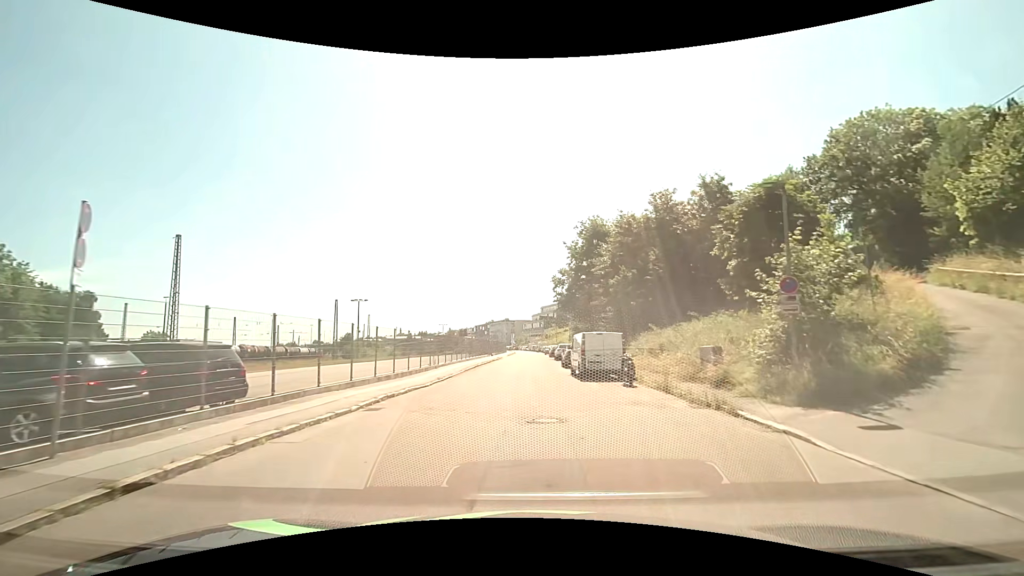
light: Day
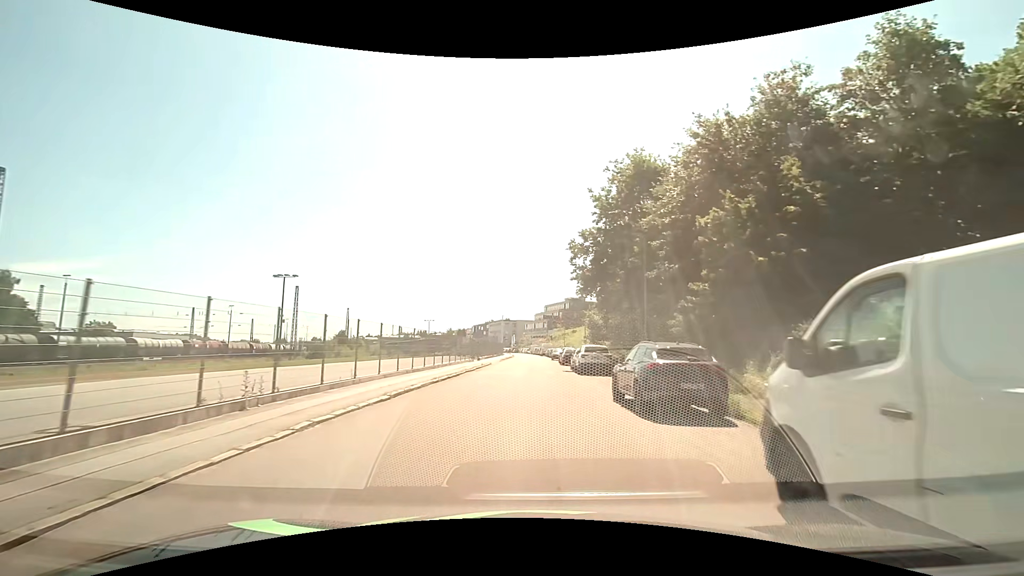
(0.0, +21.0) m; 0°
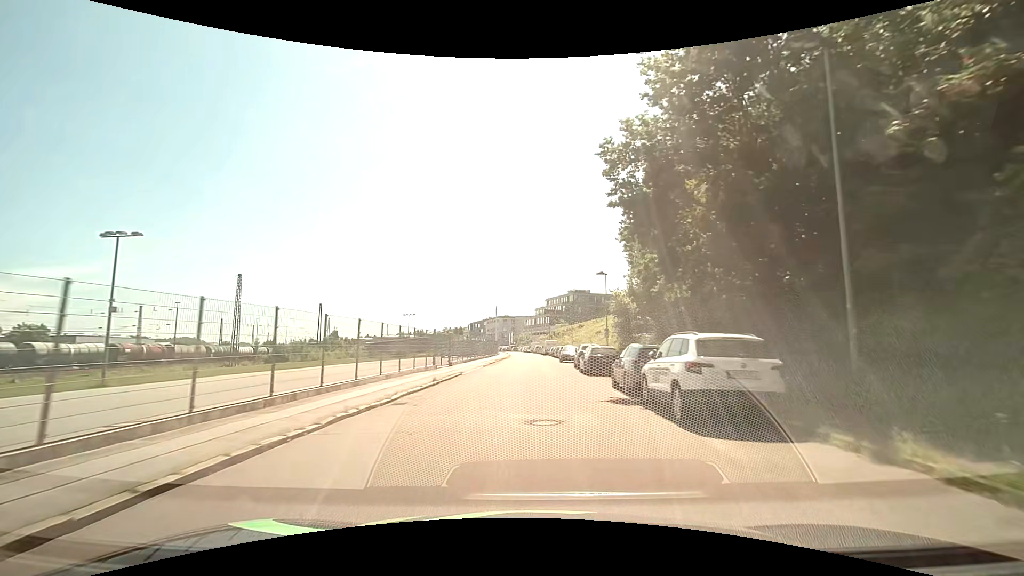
(0.0, +18.4) m; 0°
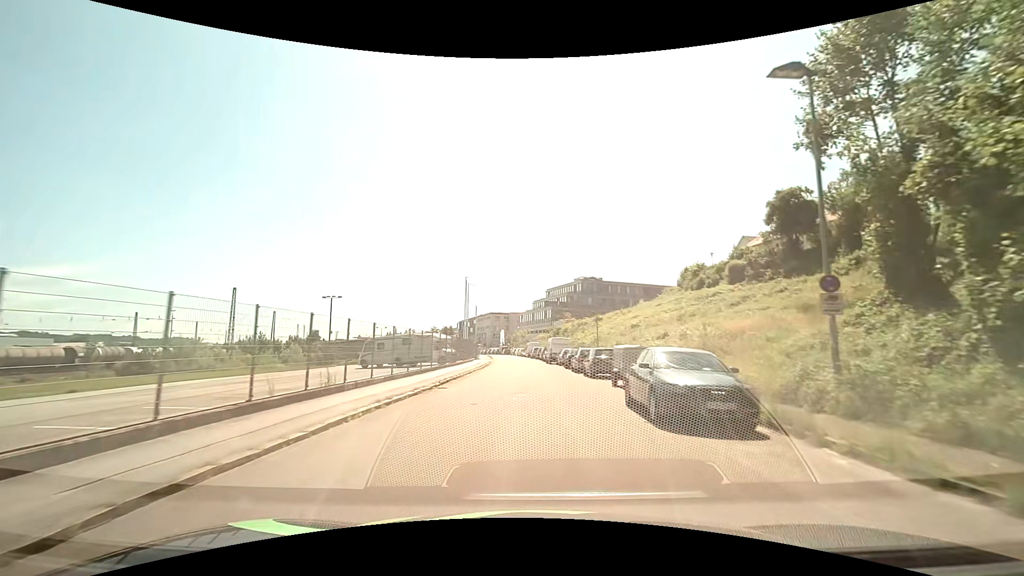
(0.0, +34.6) m; 0°
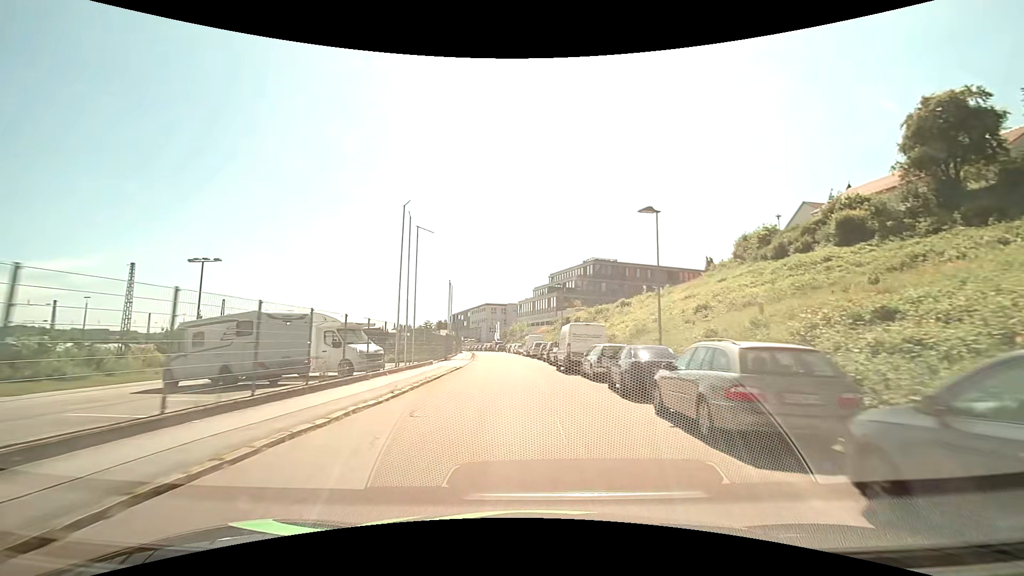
(0.0, +22.8) m; 0°
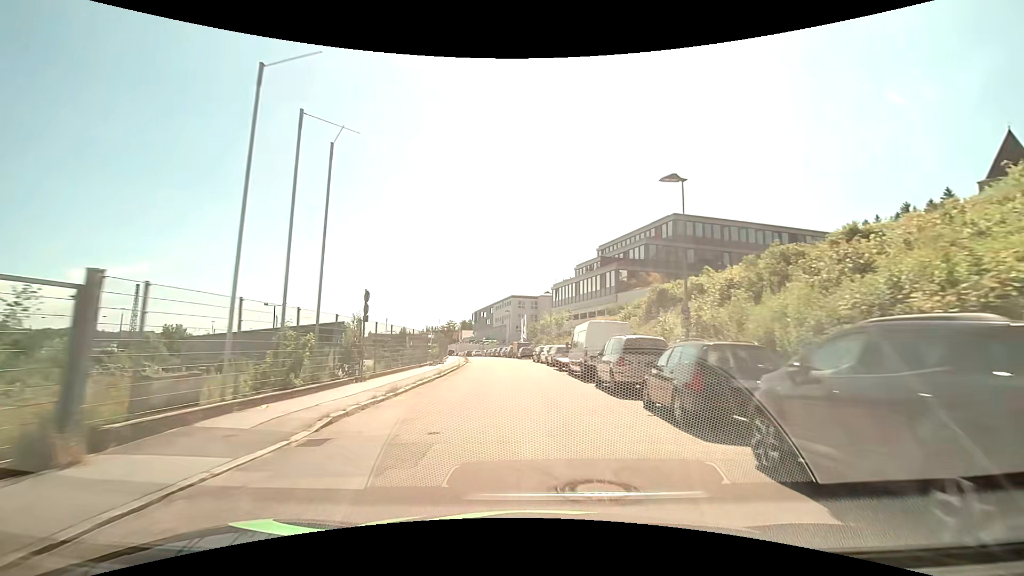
(-1.2, +36.8) m; -4°
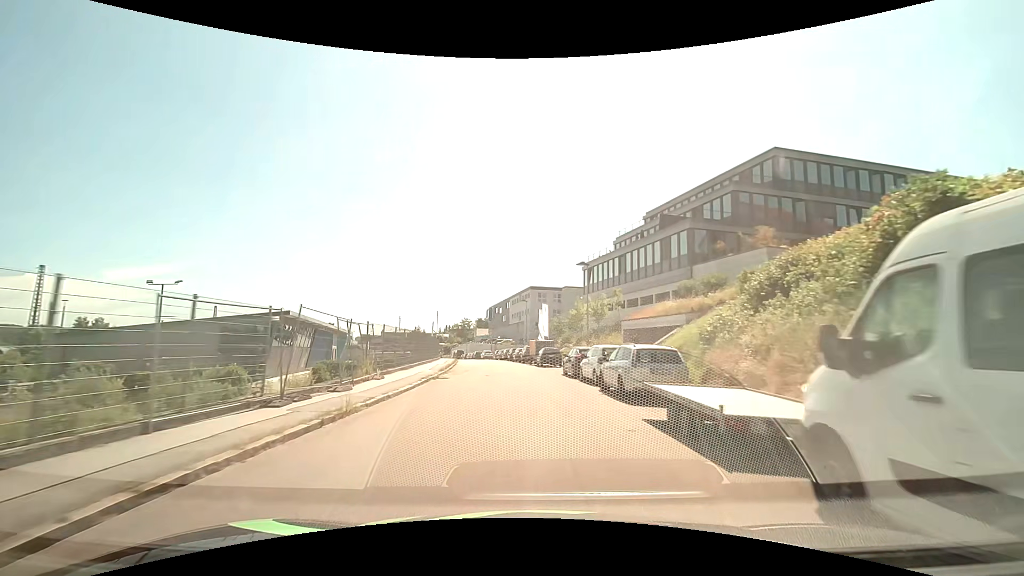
(-0.4, +21.2) m; -2°
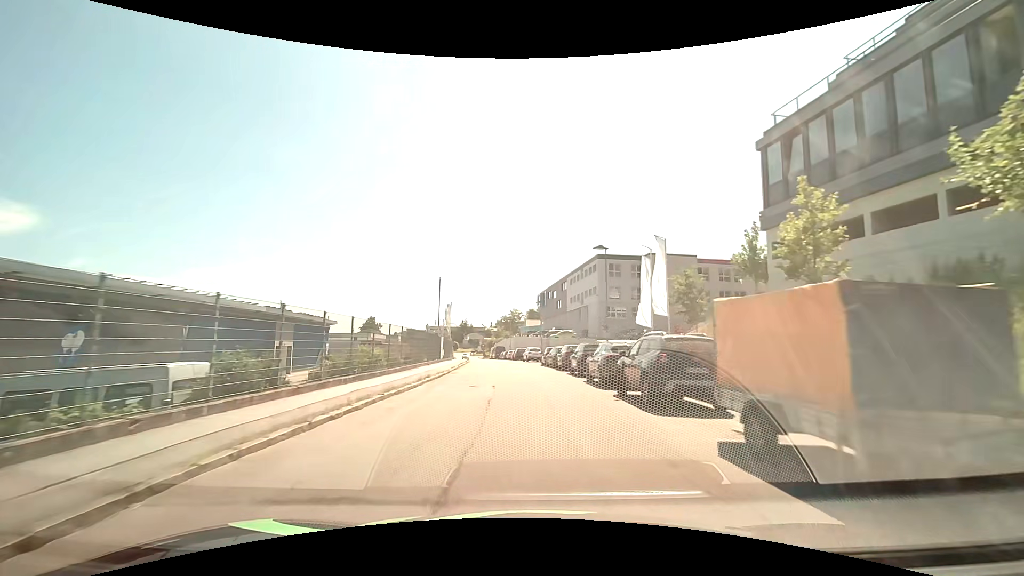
(-1.9, +35.4) m; -6°
(0, +10) (0, +20) (-1, +30) (-2, +40) (-3, +50) (-3, +60) (-5, +70) (-6, +80) (-8, +90) (-10, +99) m
